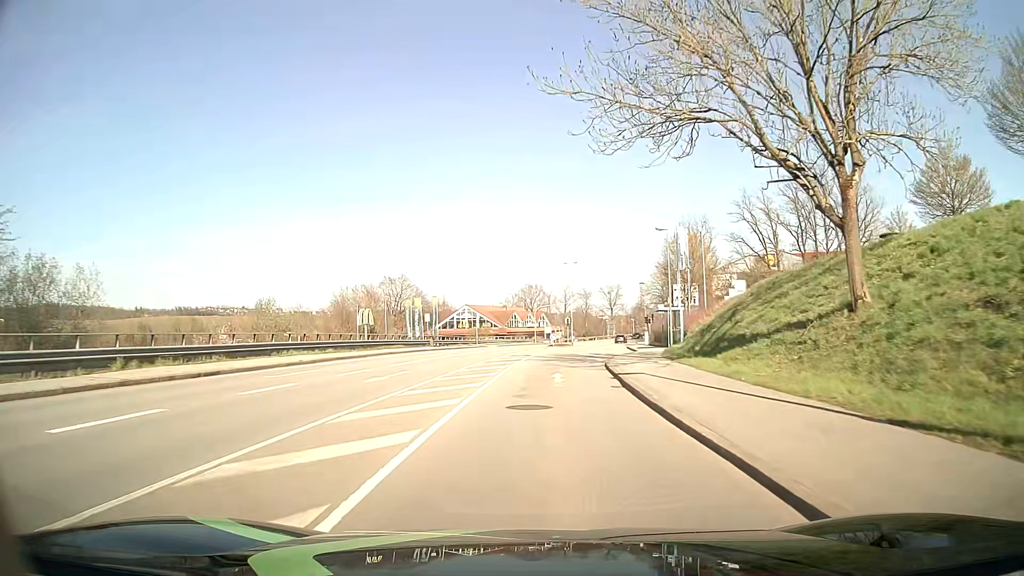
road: tertiary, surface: asphalt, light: Day
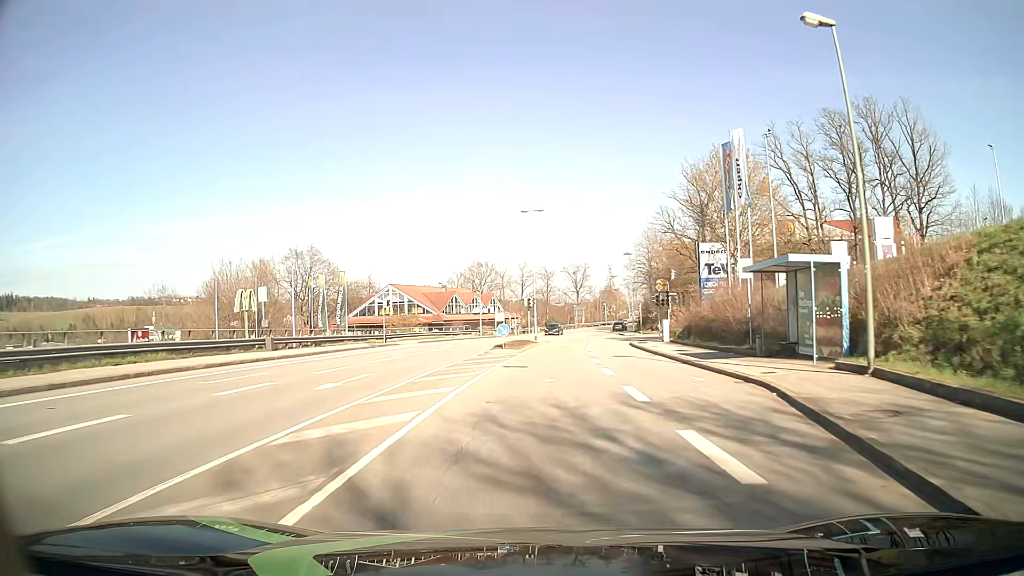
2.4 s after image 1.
(+1.0, +30.8) m; +4°
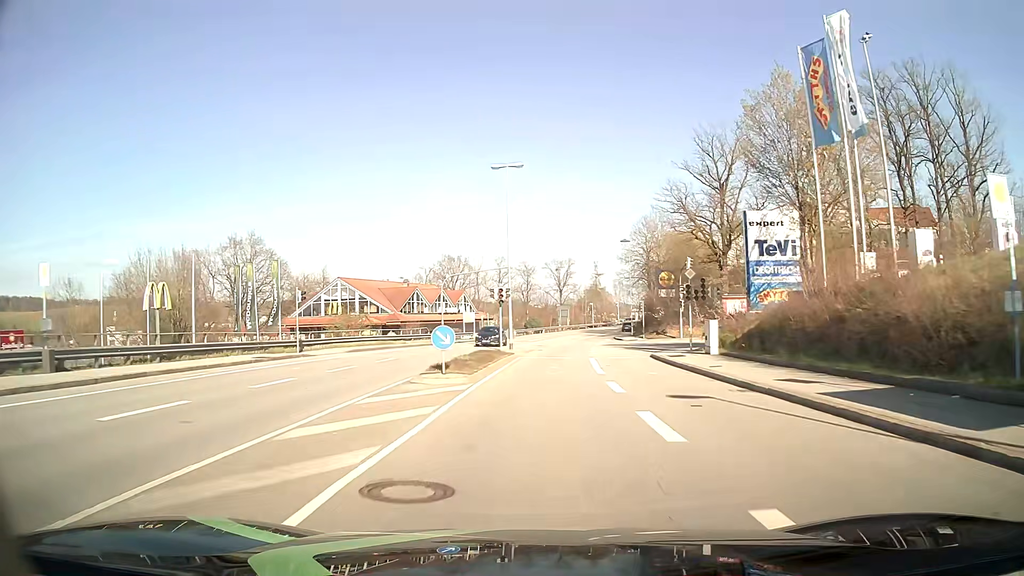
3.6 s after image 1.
(+0.2, +15.5) m; +2°
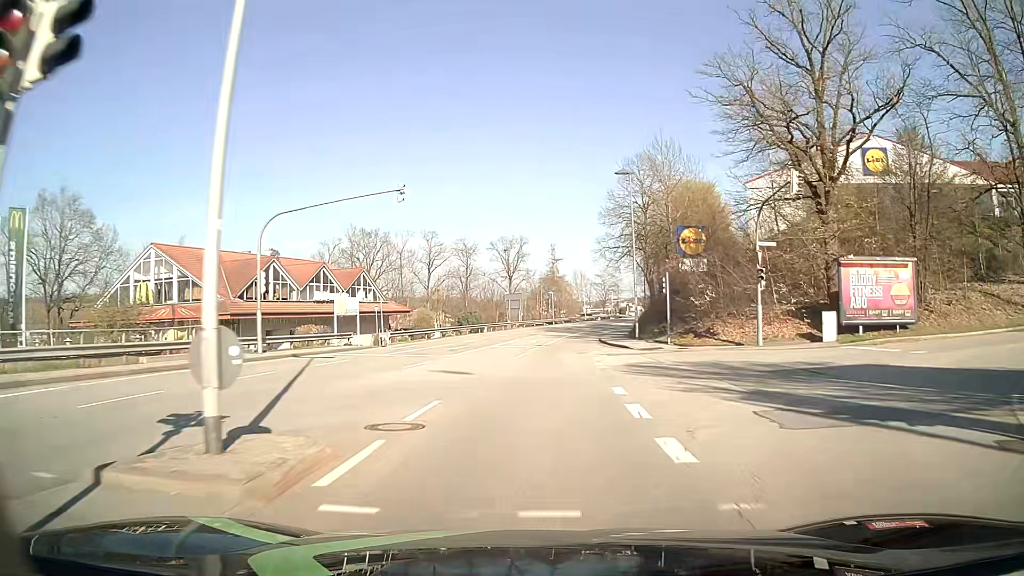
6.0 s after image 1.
(+1.2, +30.9) m; +4°
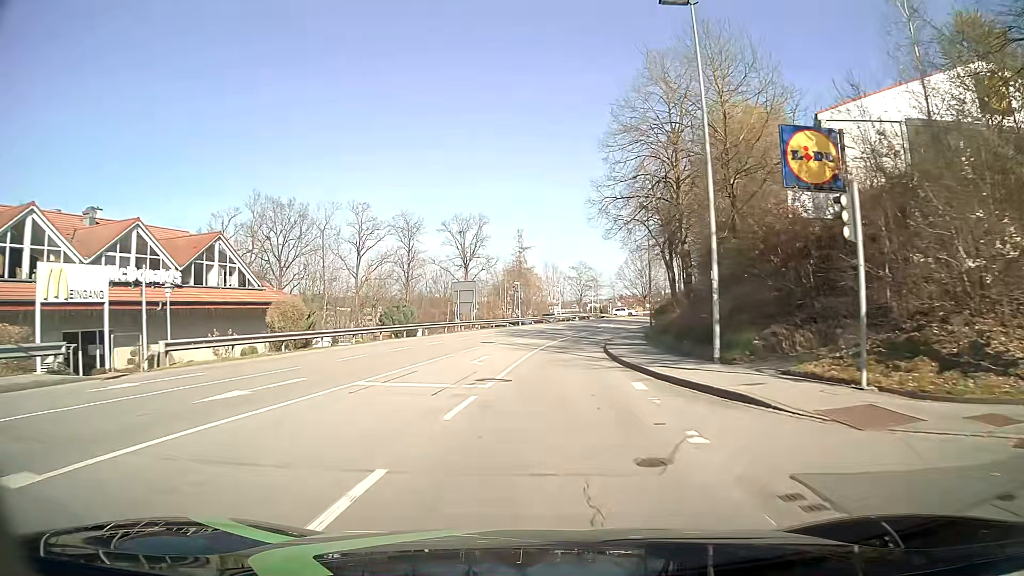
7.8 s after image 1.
(+0.6, +23.1) m; +3°
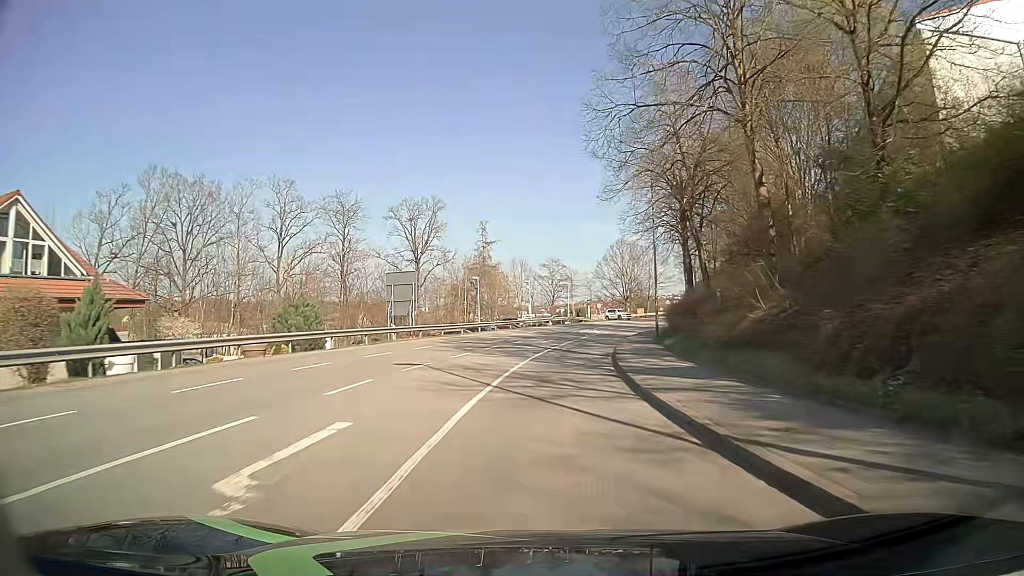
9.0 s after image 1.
(+0.3, +15.3) m; +3°
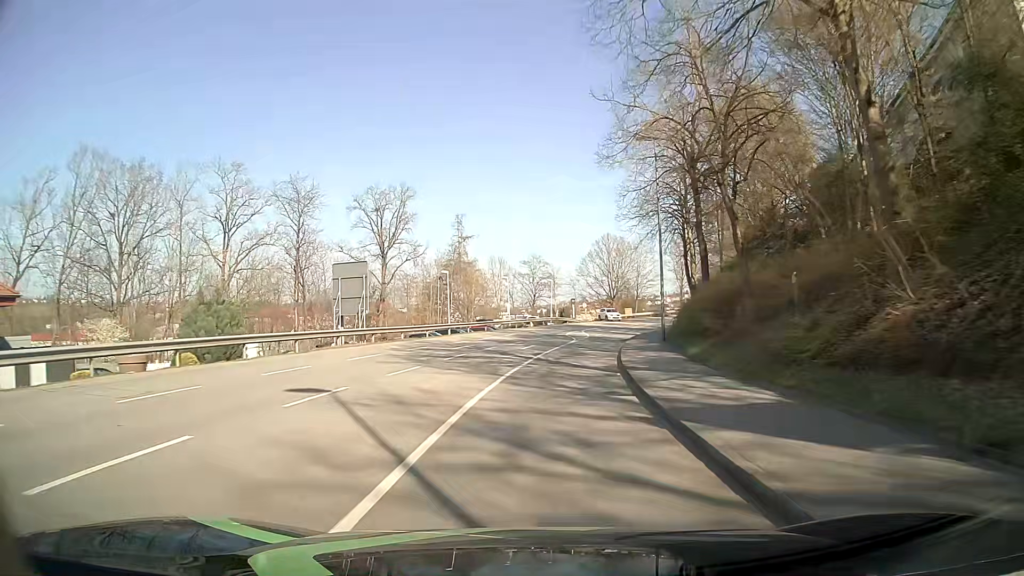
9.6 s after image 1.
(0.0, +7.6) m; +1°
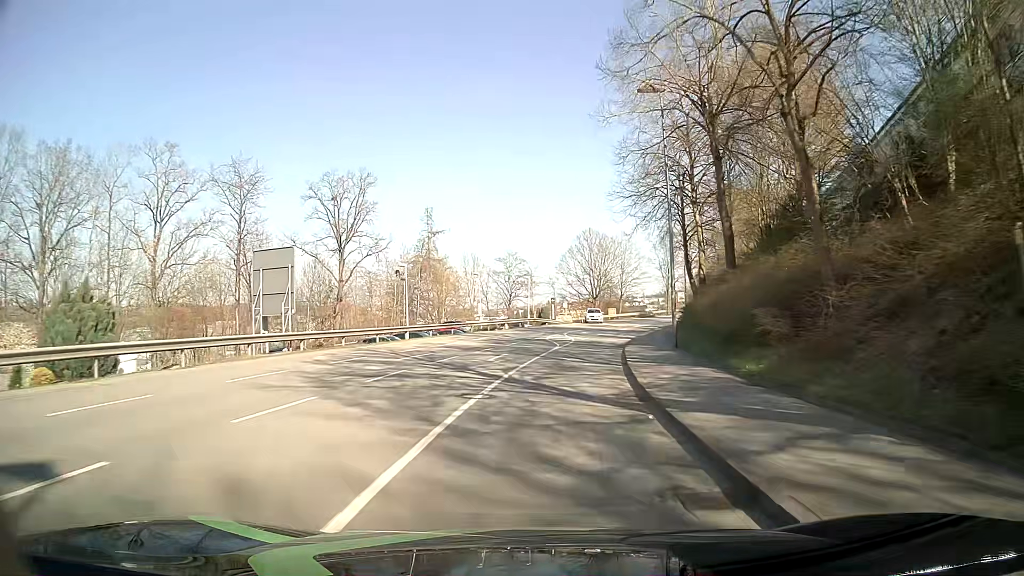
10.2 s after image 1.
(+0.1, +7.6) m; +2°
(0, +10) (+1, +20) (+2, +30) (+4, +40) (+6, +50) (+9, +59) (+12, +69) (+15, +78) (+19, +87) (+24, +96) m
